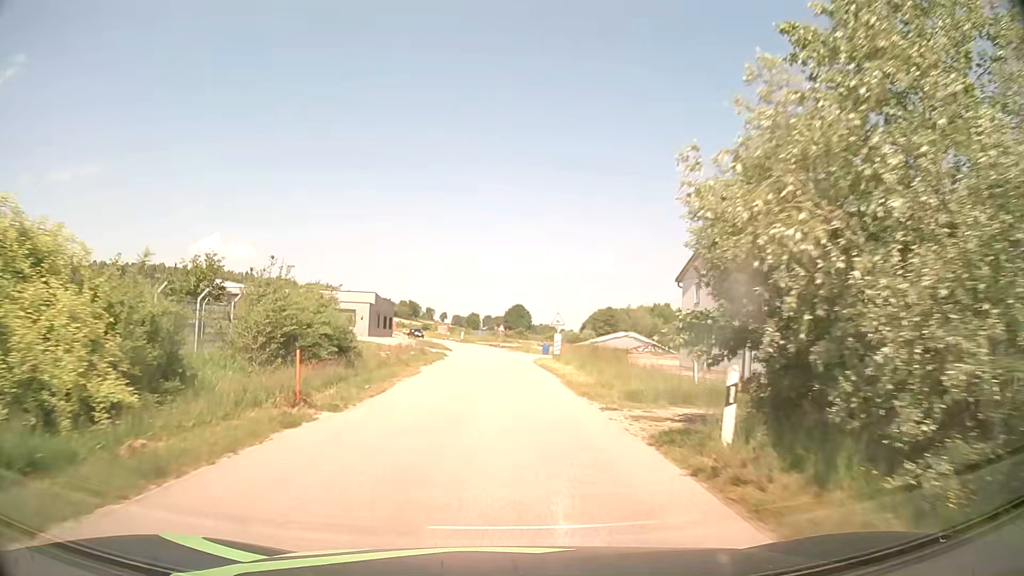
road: tertiary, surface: asphalt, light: Day
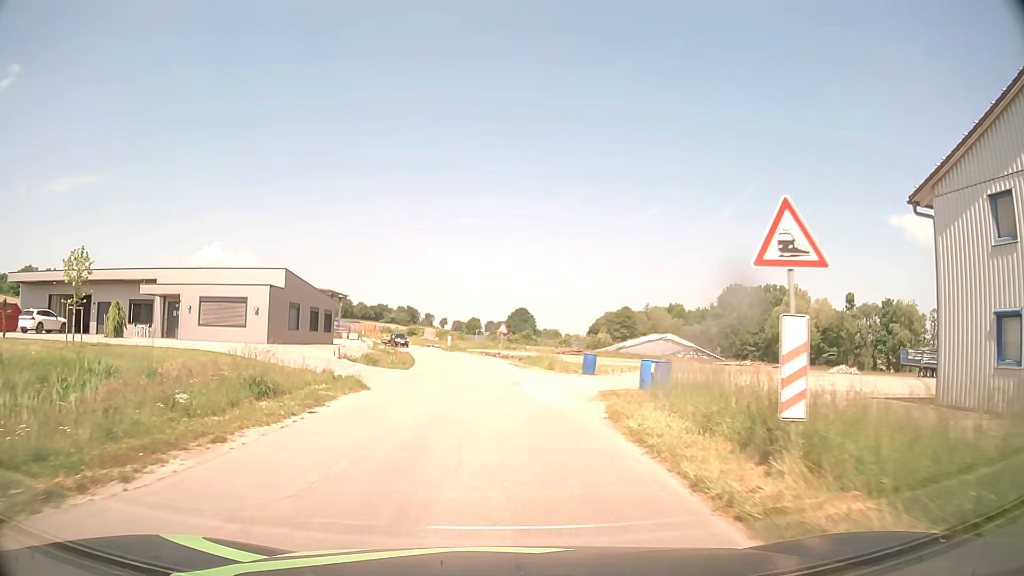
(-0.1, +28.8) m; -1°
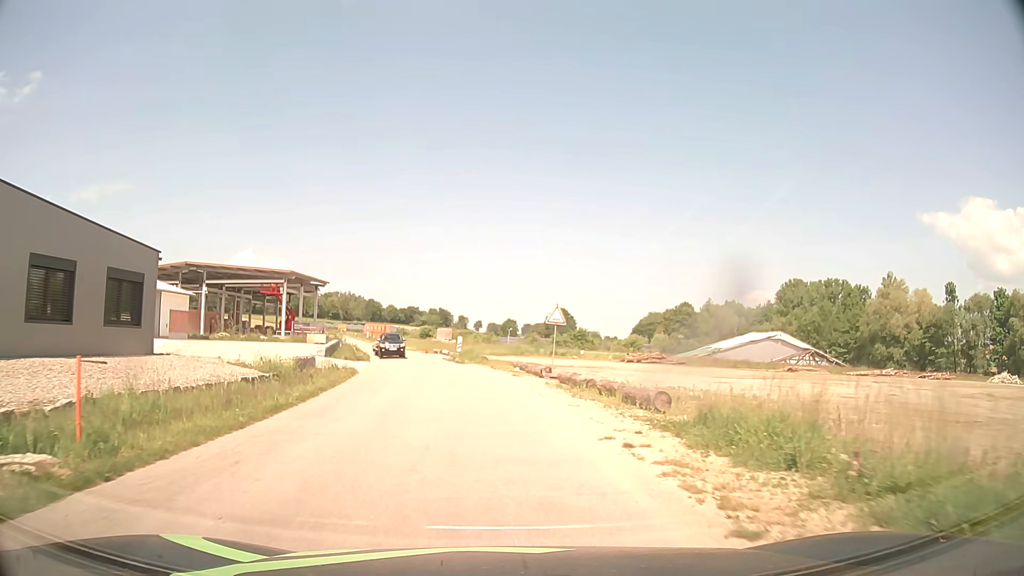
(-0.6, +31.6) m; -3°
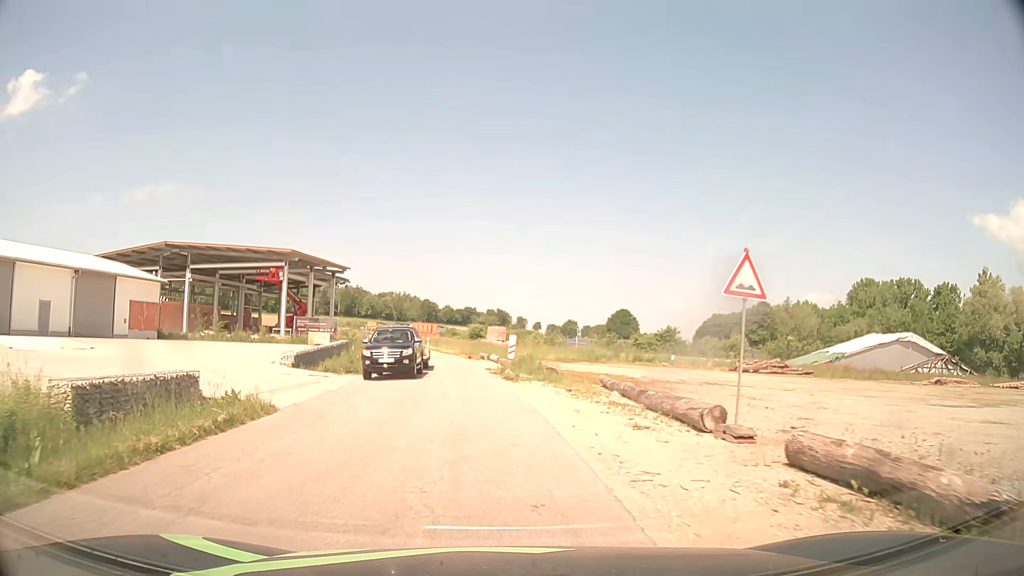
(-0.6, +16.5) m; -4°
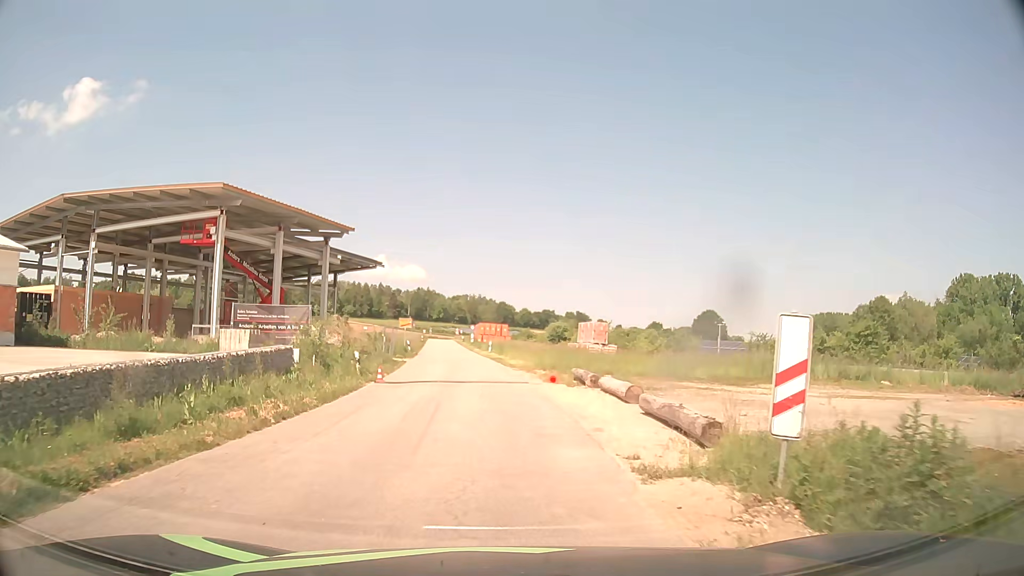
(-1.5, +24.1) m; -8°
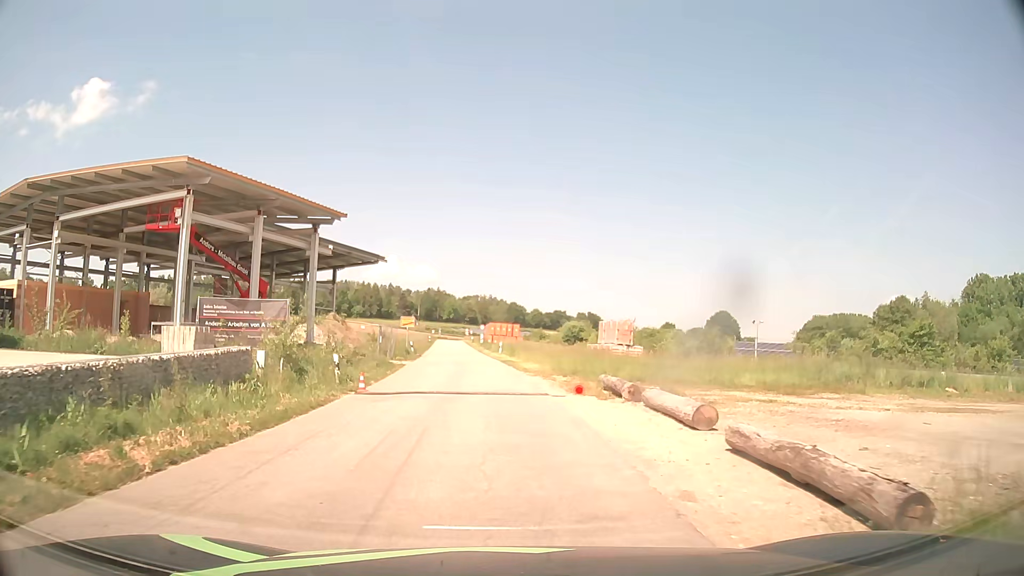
(0.0, +4.5) m; -1°
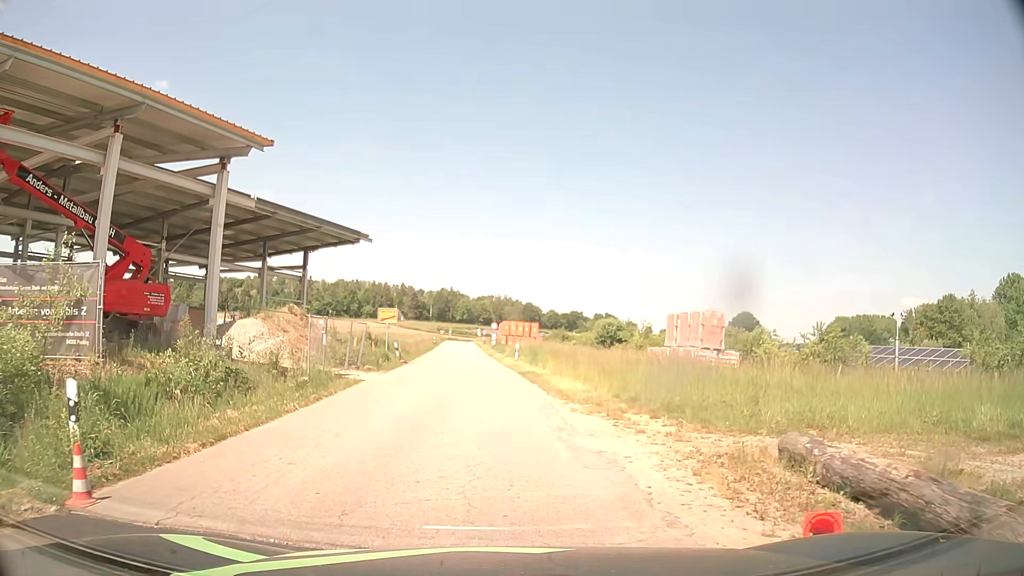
(-0.1, +12.9) m; -1°
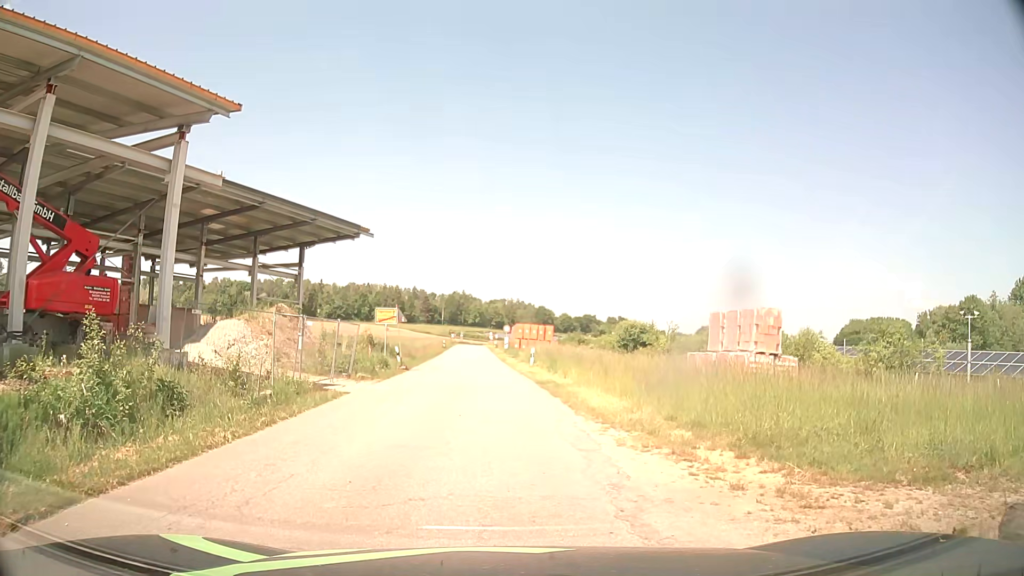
(-0.1, +3.9) m; +1°
